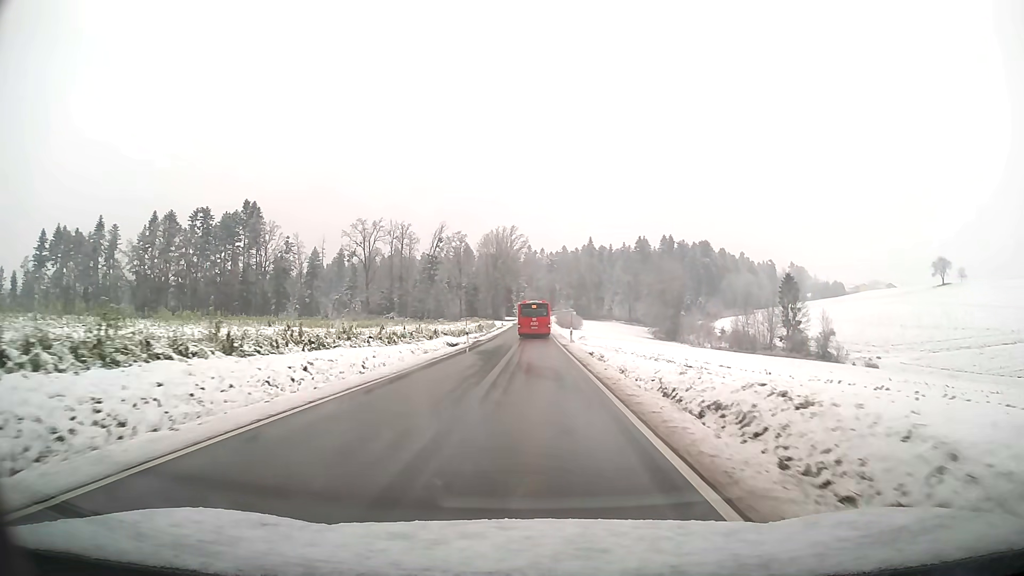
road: tertiary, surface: asphalt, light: Day
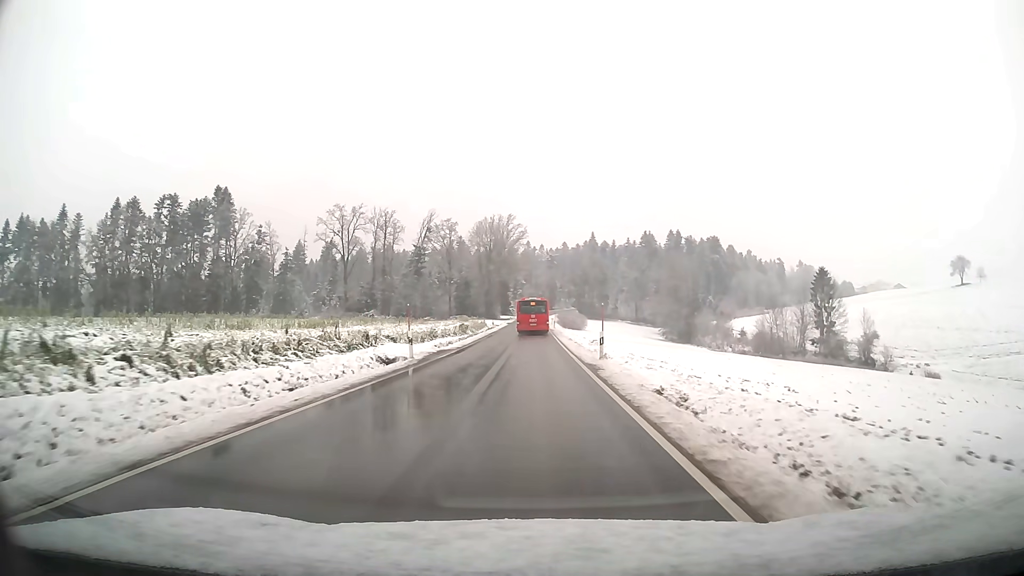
(0.0, +19.1) m; 0°
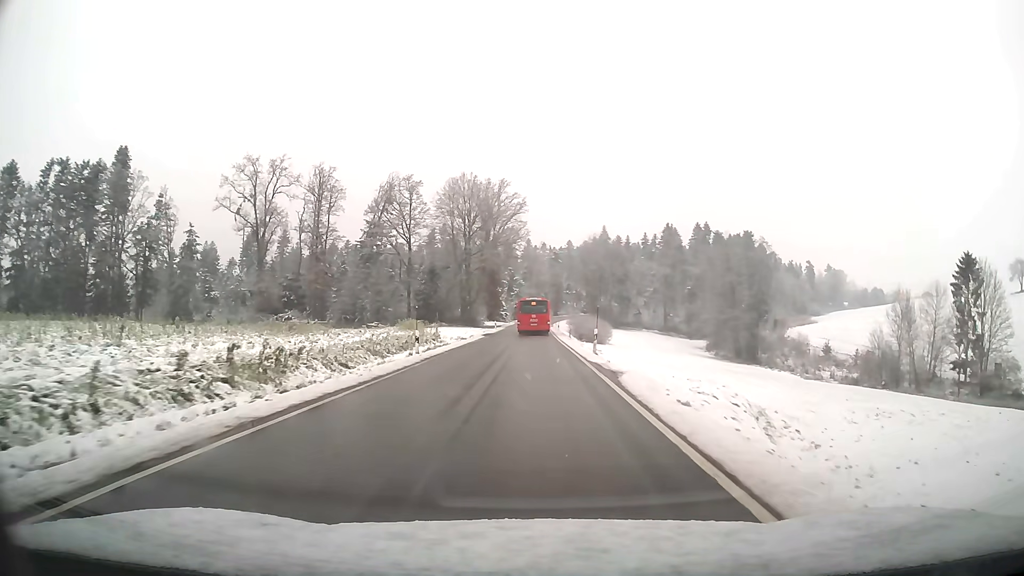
(-0.1, +50.0) m; 0°
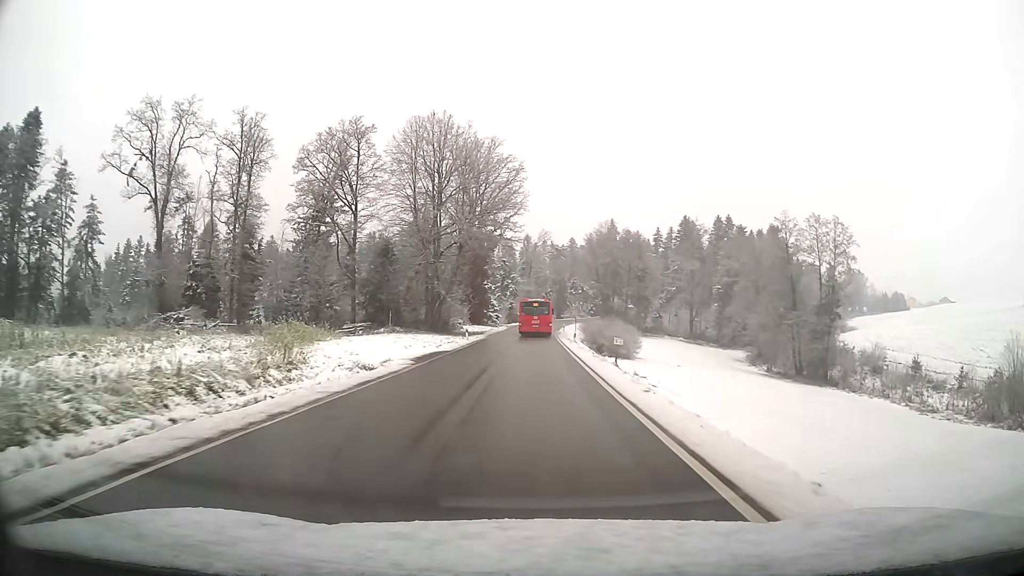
(0.0, +30.7) m; 0°
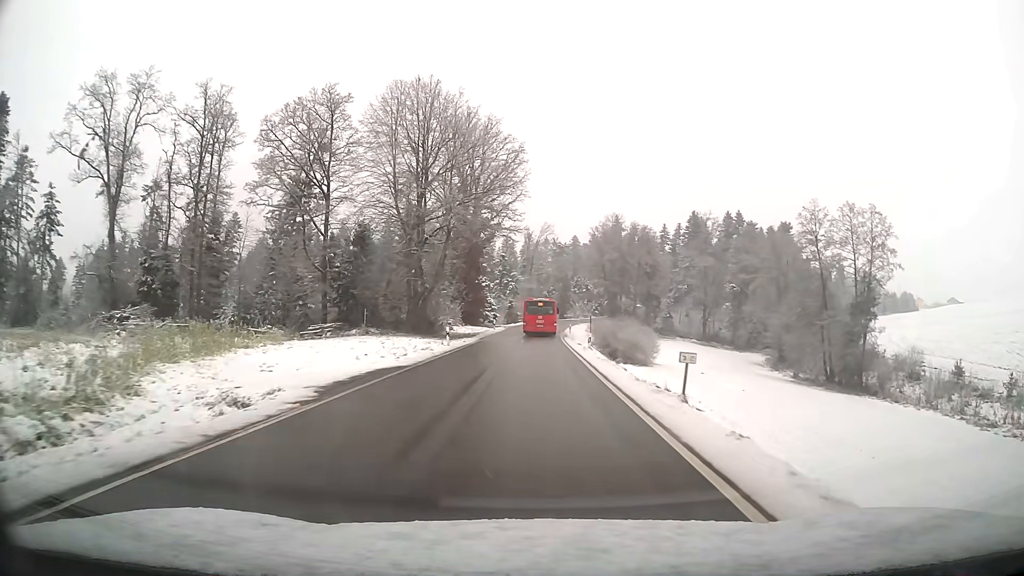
(0.0, +10.3) m; 0°
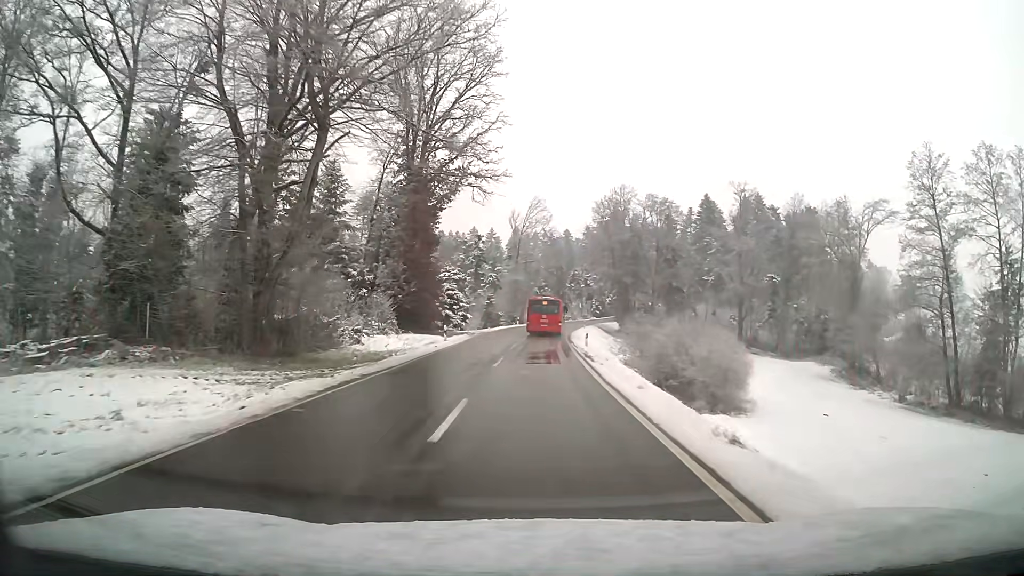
(+0.2, +31.0) m; +1°
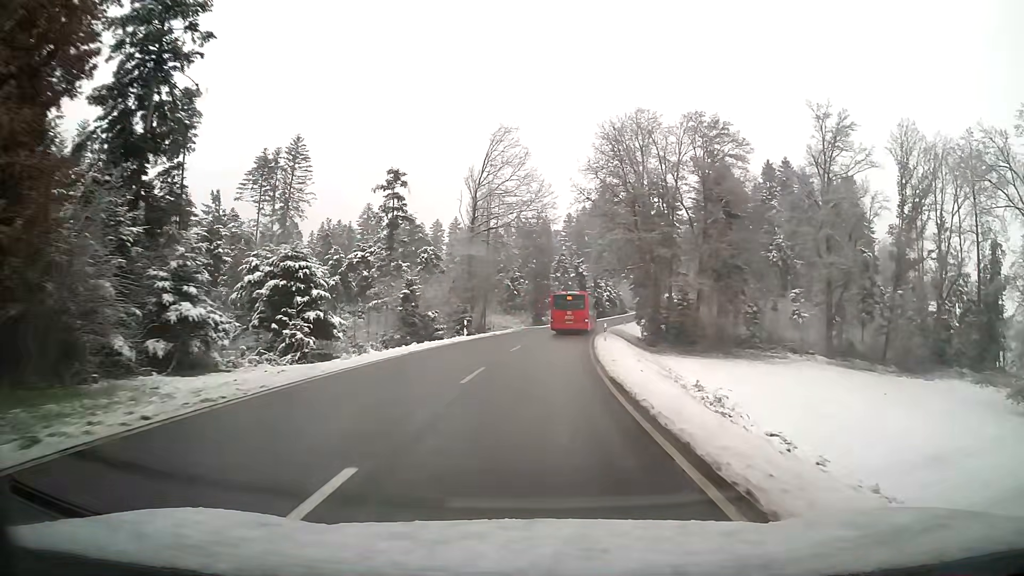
(+0.6, +41.5) m; +2°
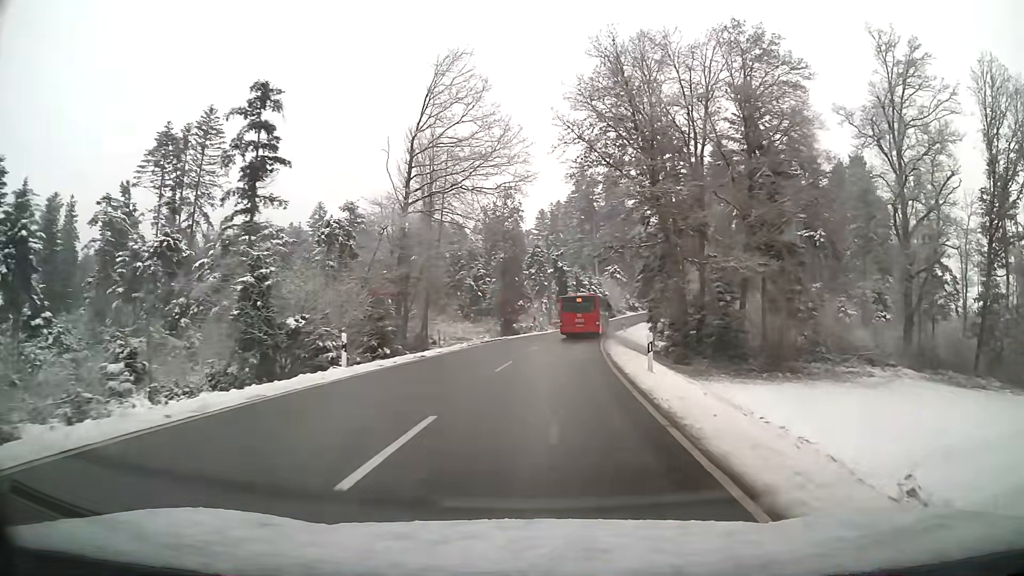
(+0.5, +20.6) m; +3°
(0, +10) (+1, +20) (+1, +30) (+3, +40) (+4, +50) (+6, +60) (+8, +69) (+10, +79) (+13, +89) (+16, +98) m
